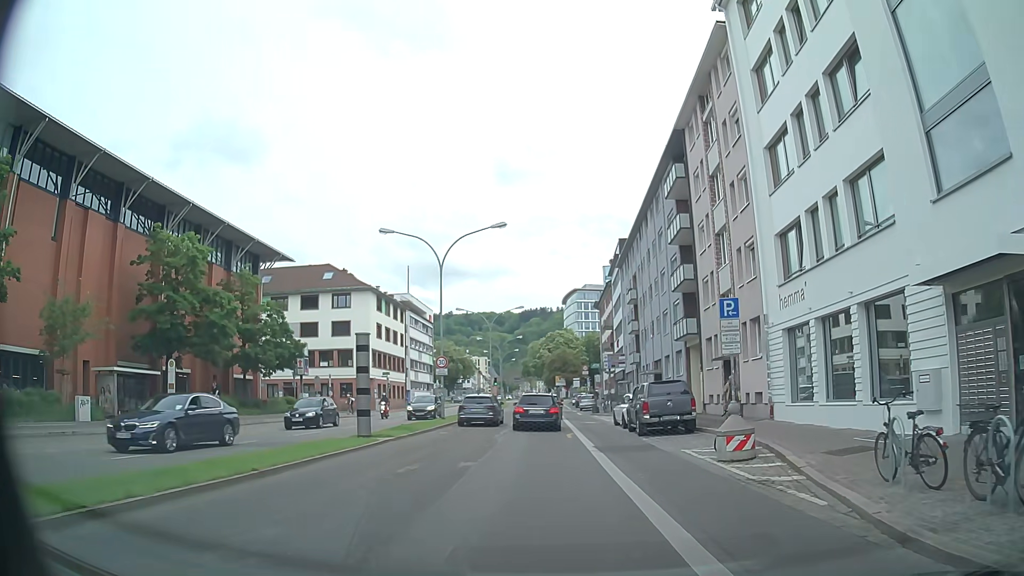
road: primary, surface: asphalt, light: Day
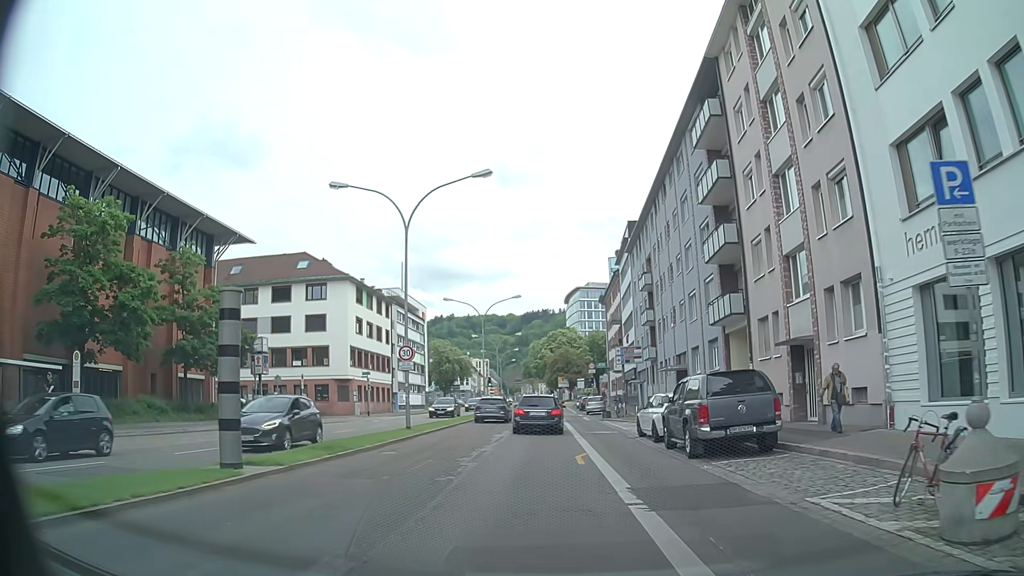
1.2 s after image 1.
(+0.1, +8.5) m; +1°
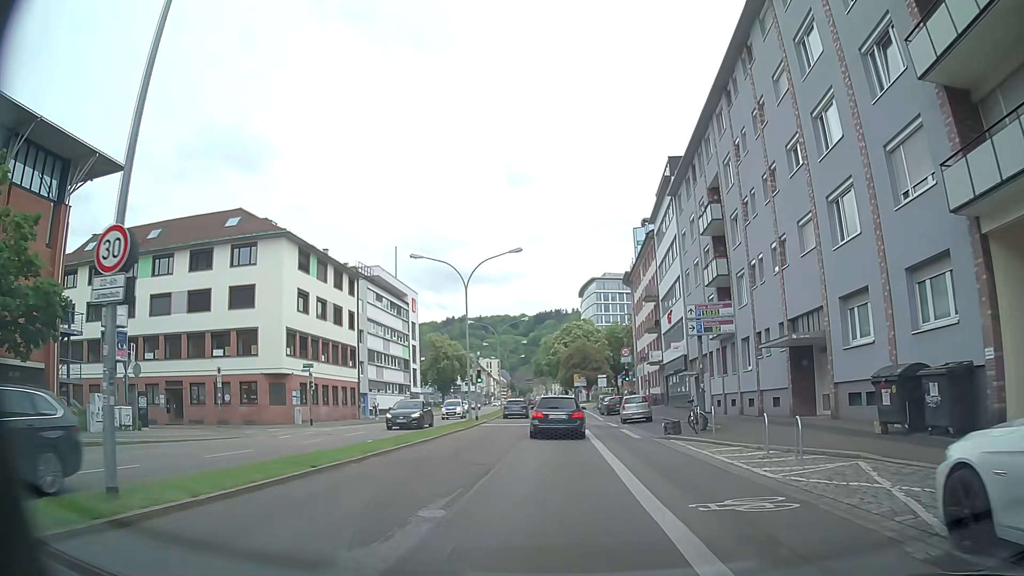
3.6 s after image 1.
(+0.1, +18.6) m; 0°
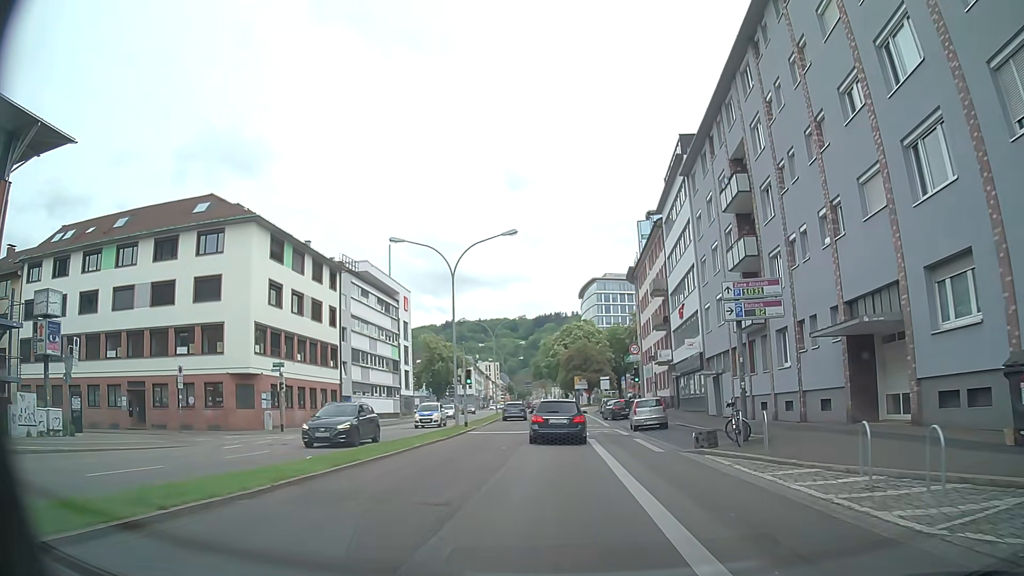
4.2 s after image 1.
(-0.1, +5.1) m; -1°
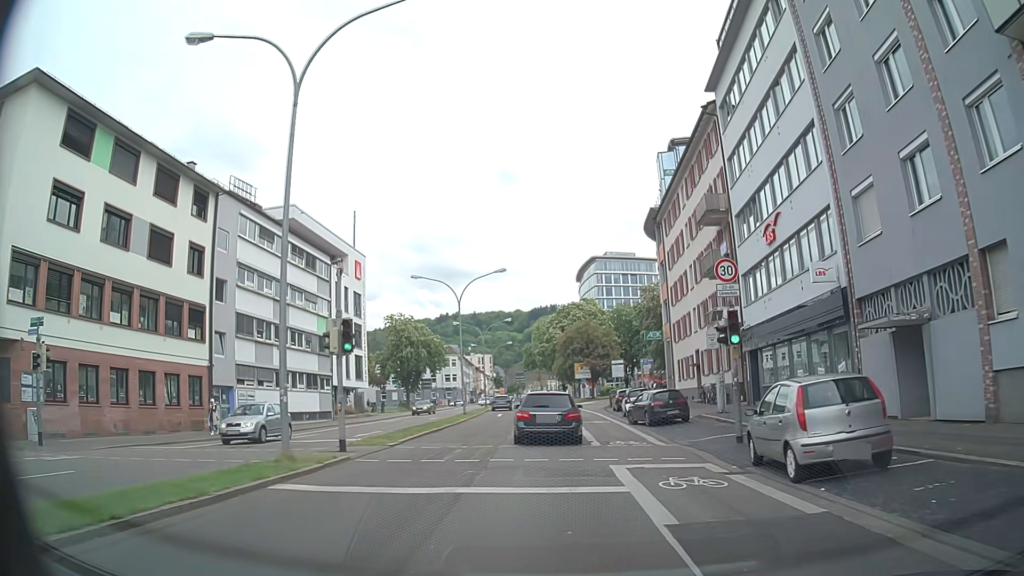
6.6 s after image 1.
(+0.3, +21.2) m; 0°
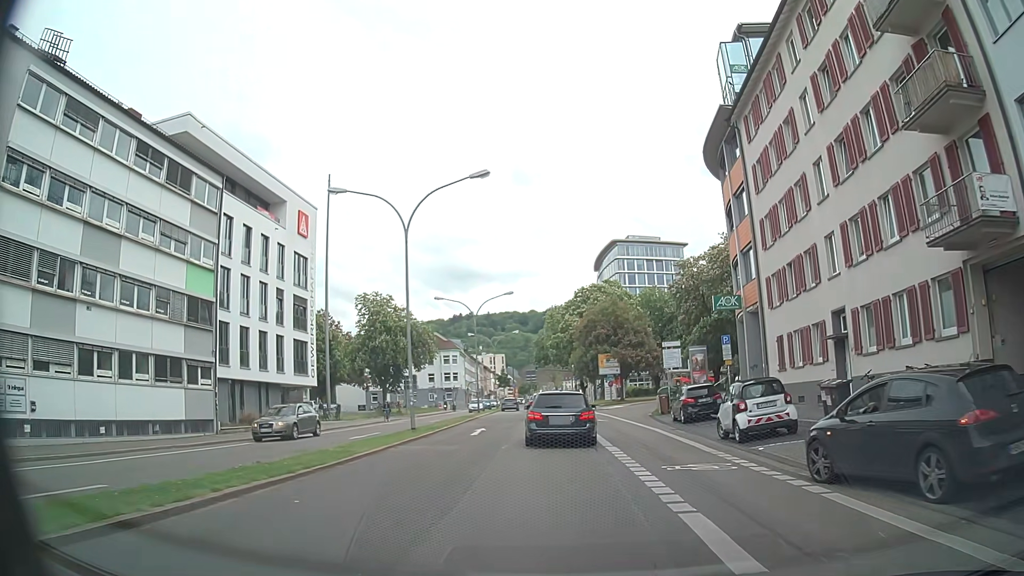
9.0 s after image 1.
(0.0, +20.7) m; +1°
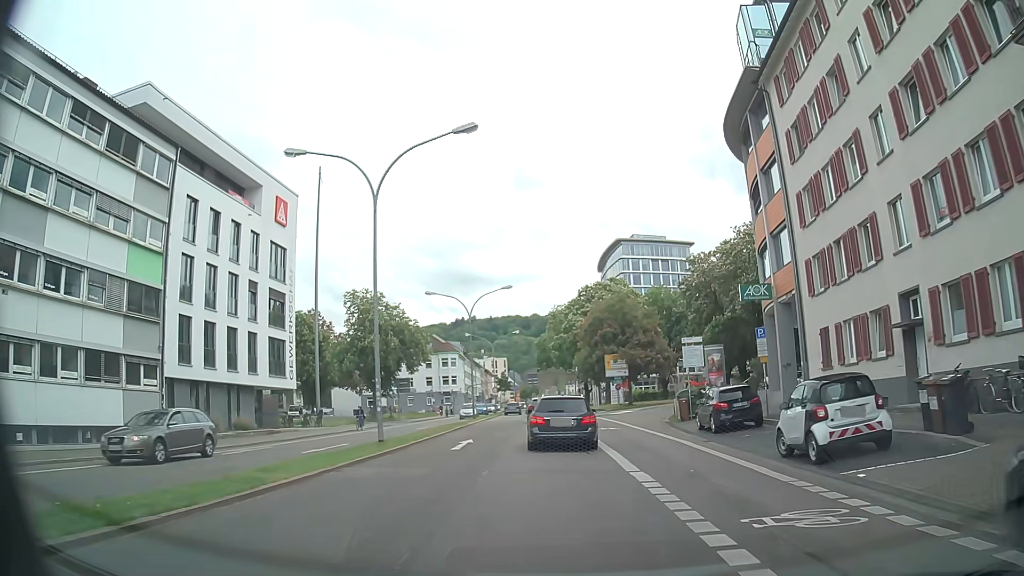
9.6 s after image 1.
(-0.1, +5.1) m; -1°
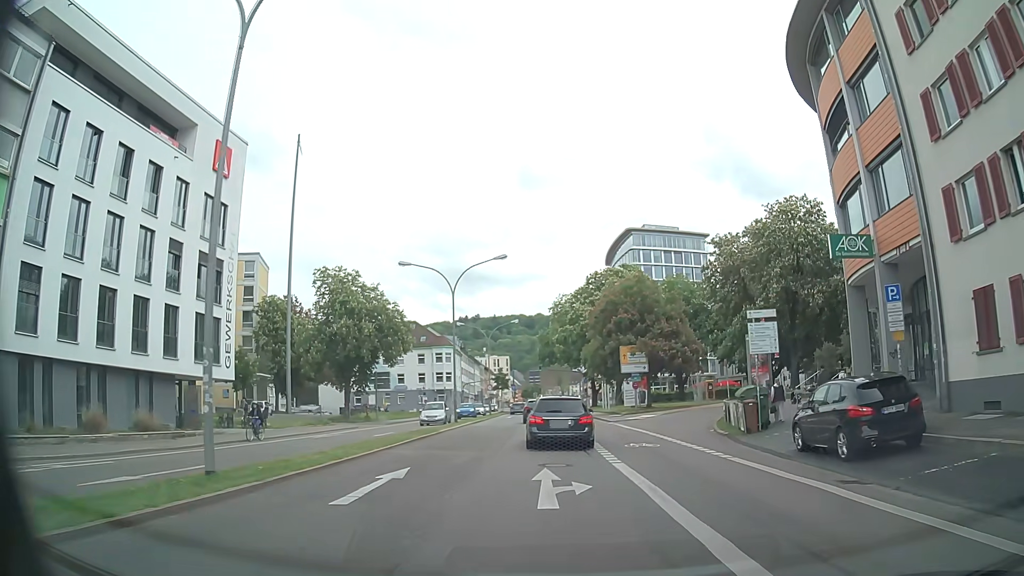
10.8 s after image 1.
(-0.1, +10.8) m; -1°
(0, +10) (0, +20) (0, +30) (0, +40) (-1, +50) (-1, +60) (-2, +70) (-2, +80) (-2, +90) (-1, +100) m
